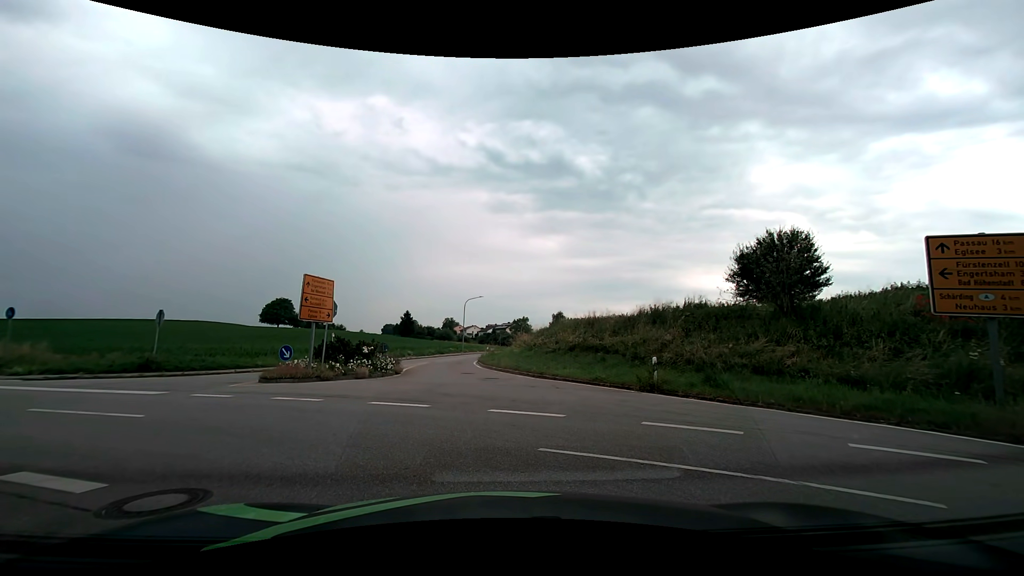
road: tertiary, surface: asphalt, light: Day
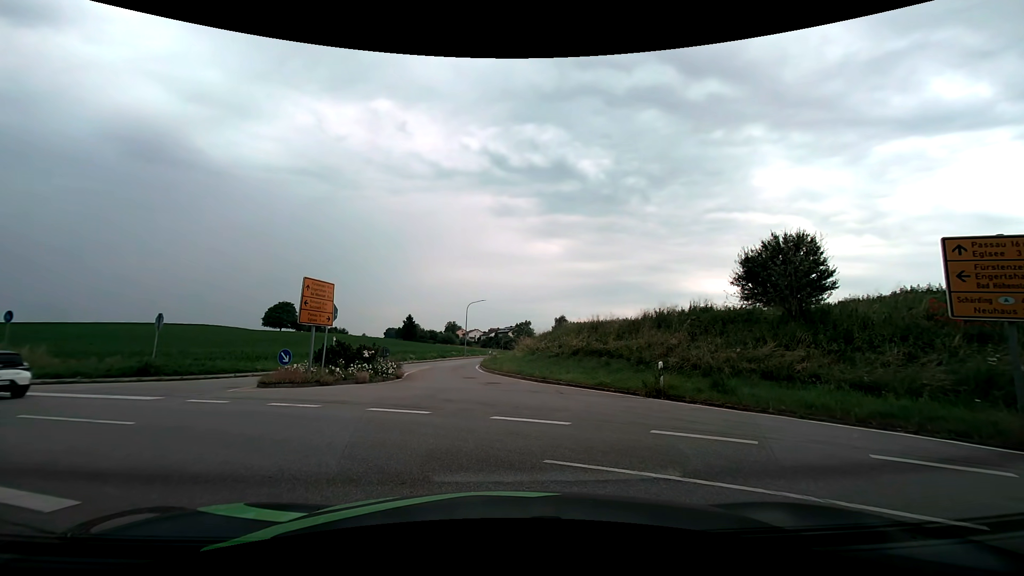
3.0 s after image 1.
(0.0, +0.4) m; 0°
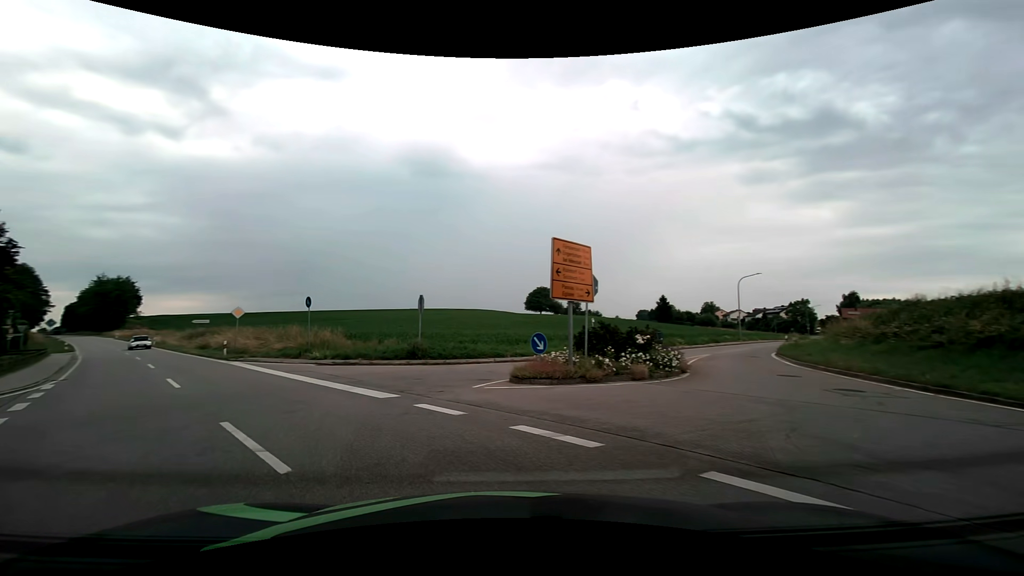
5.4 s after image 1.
(-1.5, +6.6) m; -29°
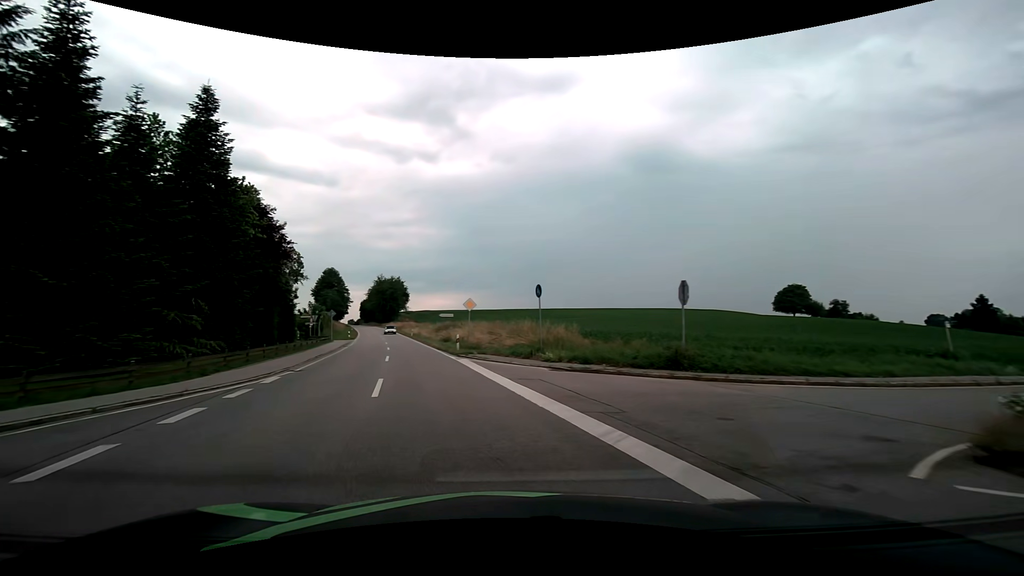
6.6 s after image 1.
(-1.5, +6.9) m; -25°
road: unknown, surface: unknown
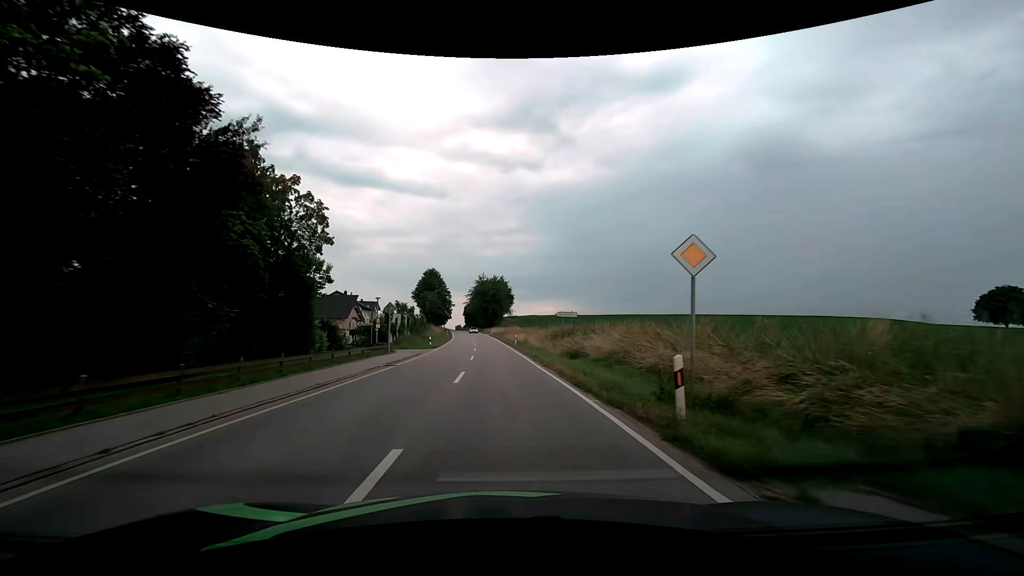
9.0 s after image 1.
(-3.5, +21.4) m; -12°
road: secondary
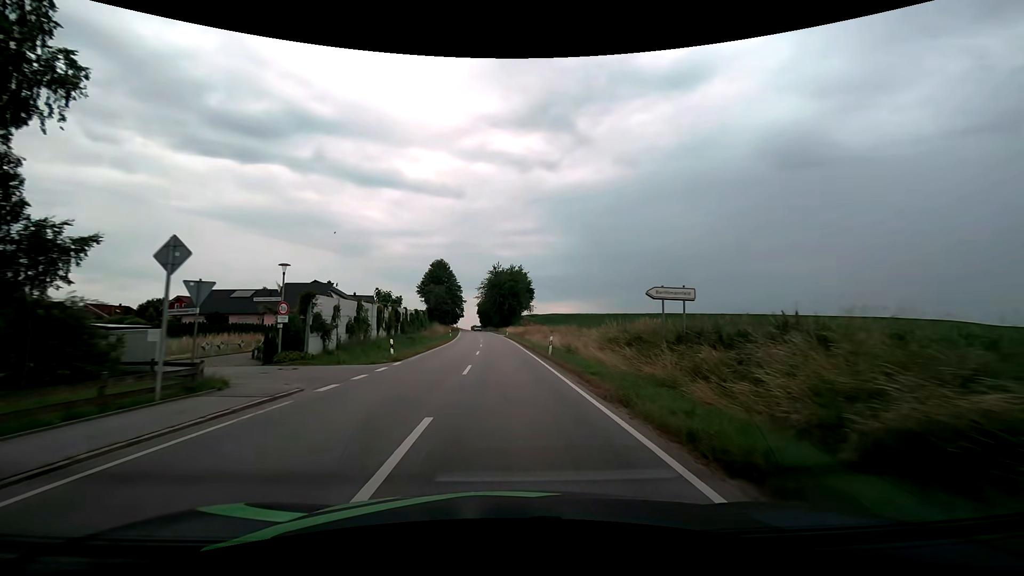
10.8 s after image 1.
(-0.5, +22.5) m; -2°
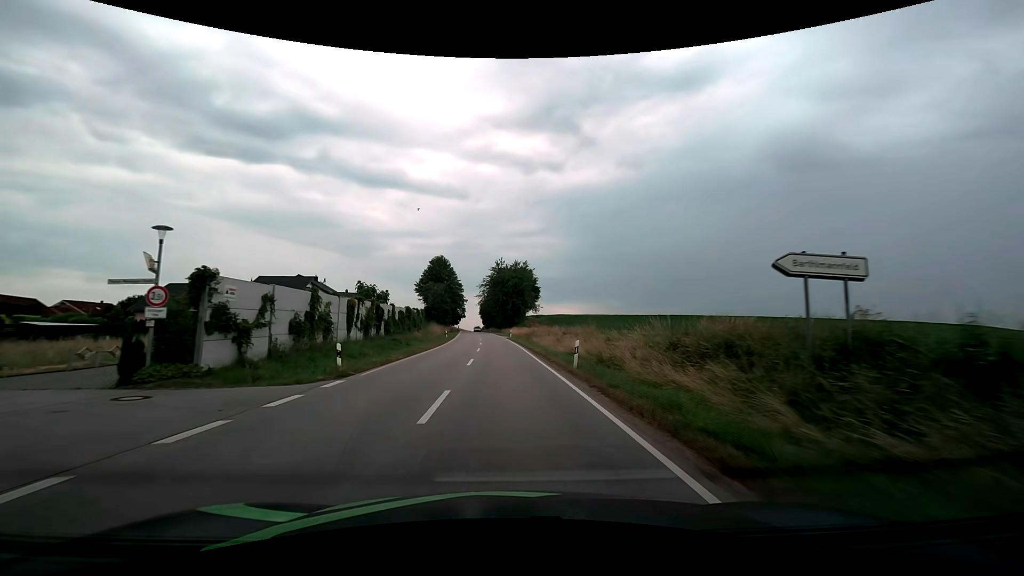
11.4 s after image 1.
(0.0, +8.6) m; 0°
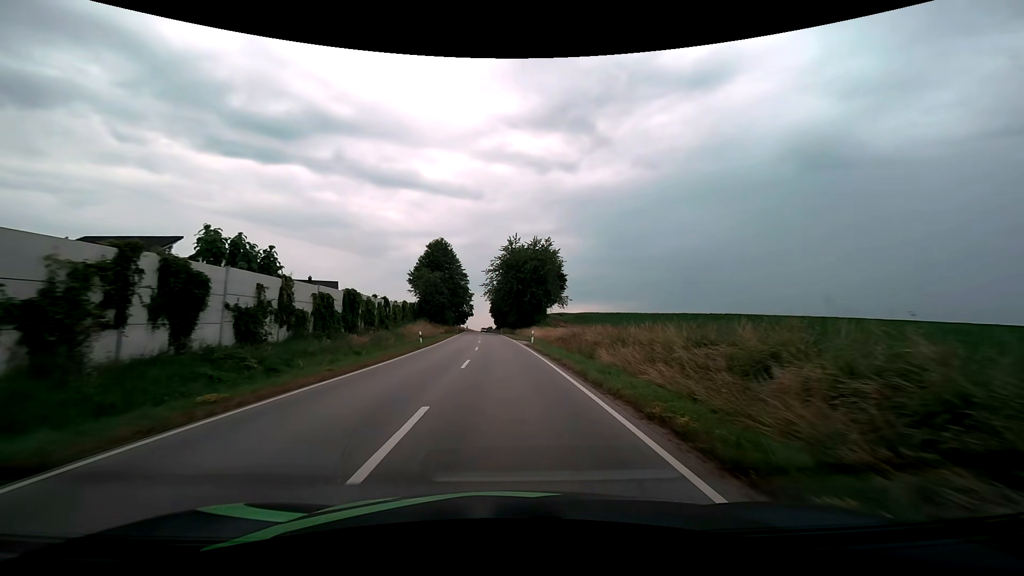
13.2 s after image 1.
(-0.4, +27.2) m; -1°
